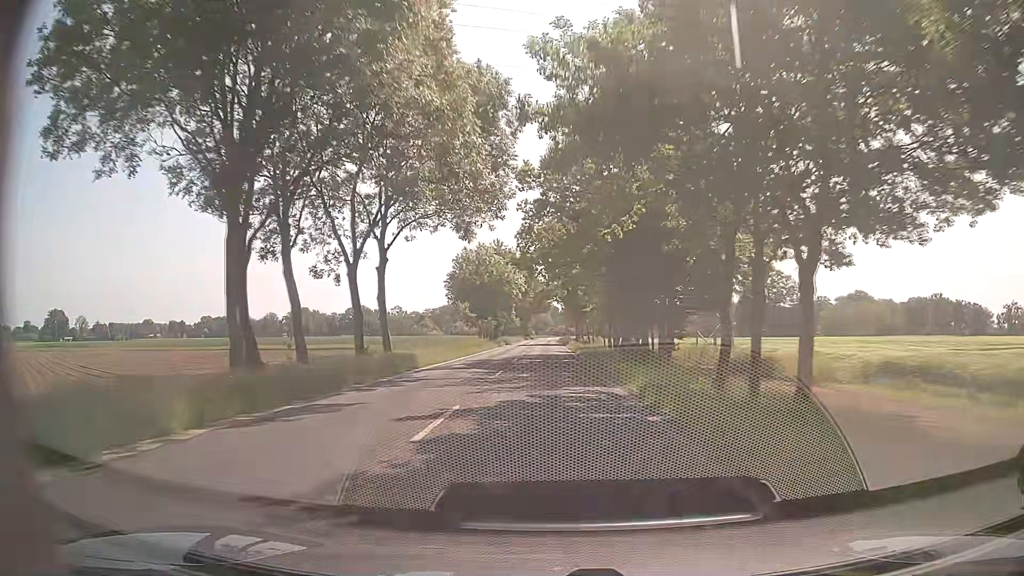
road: secondary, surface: asphalt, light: Day
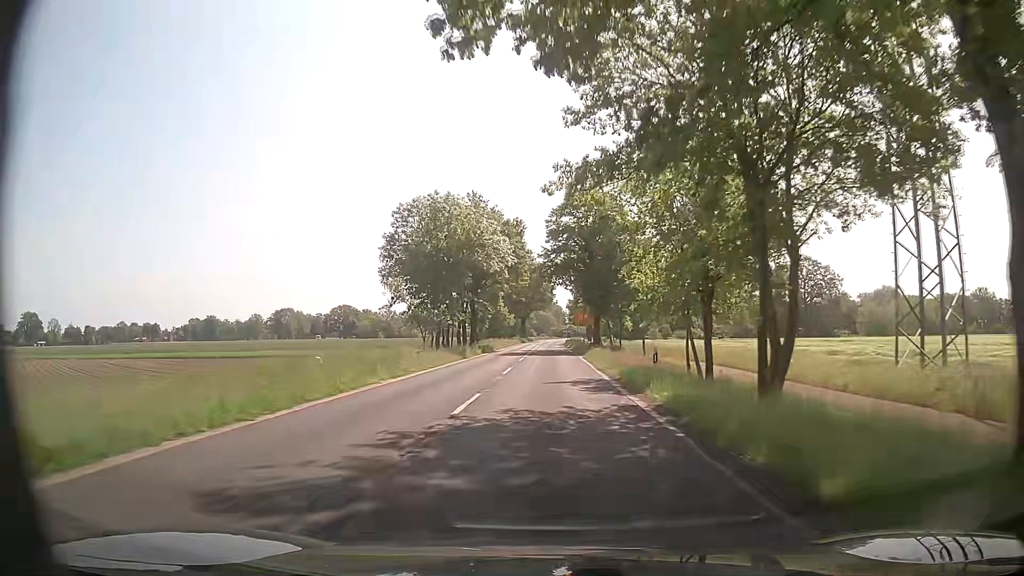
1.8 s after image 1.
(0.0, +33.3) m; 0°
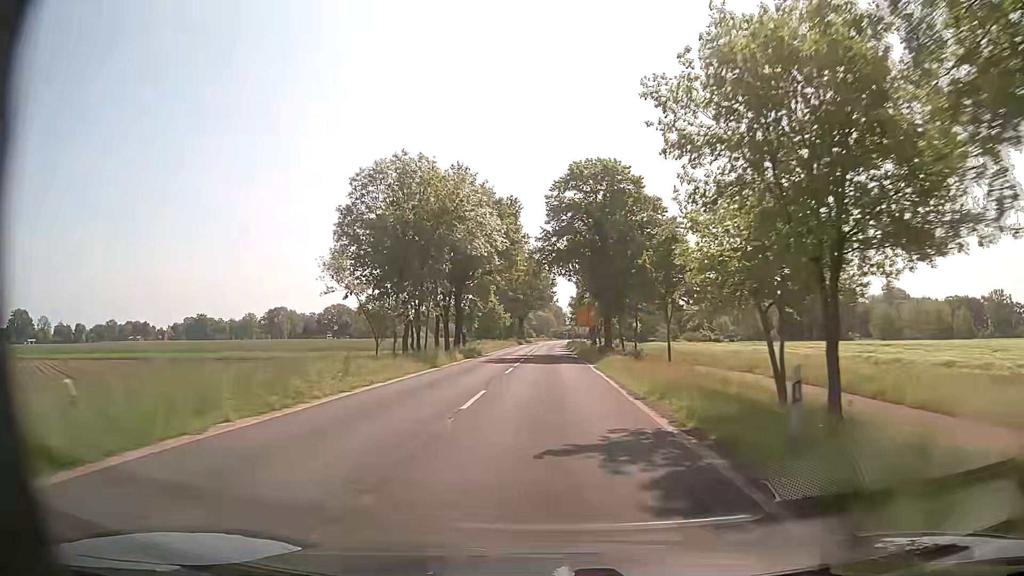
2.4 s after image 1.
(+0.1, +11.1) m; +1°
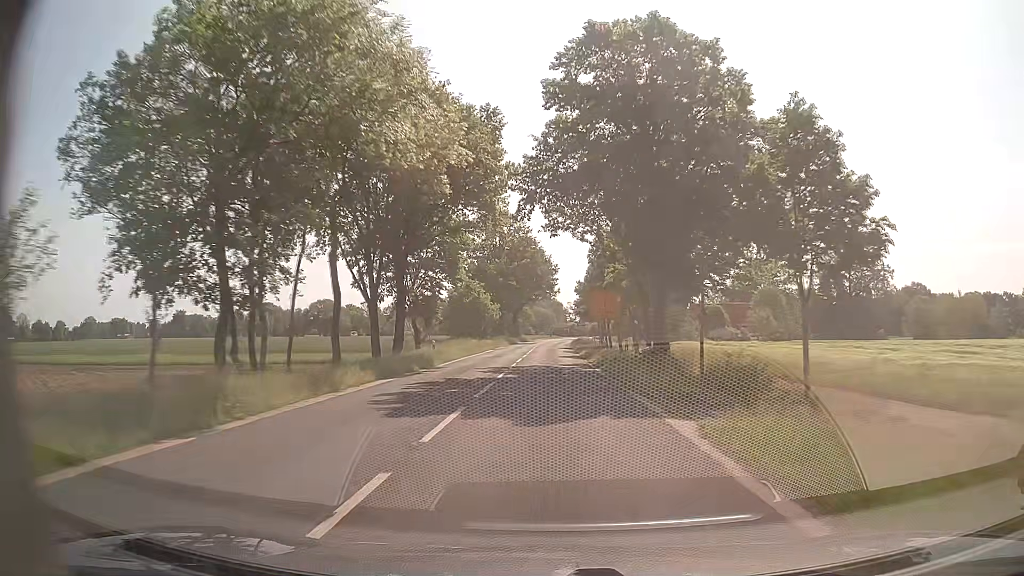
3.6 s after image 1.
(-0.1, +22.2) m; 0°
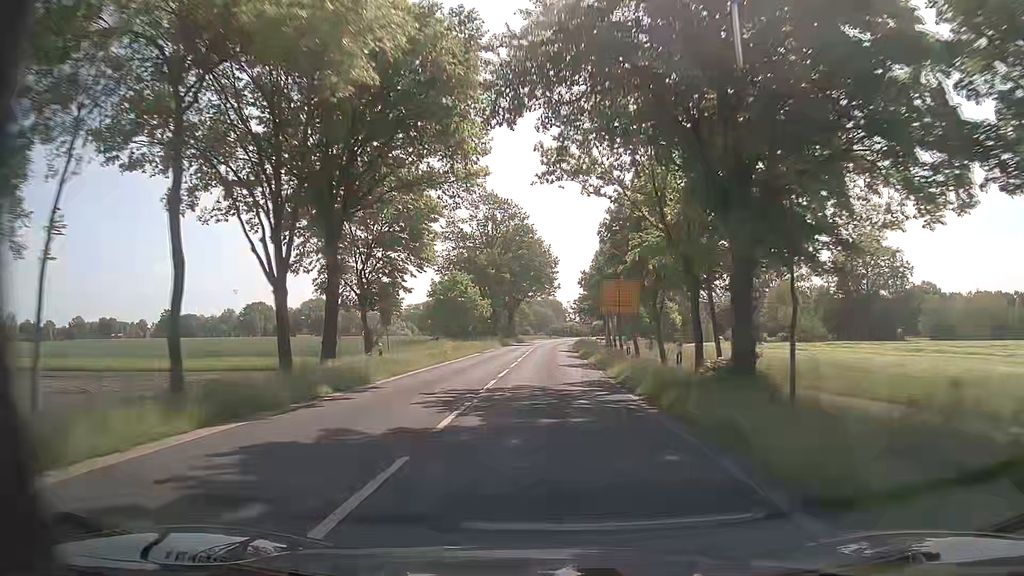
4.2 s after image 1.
(0.0, +11.1) m; 0°
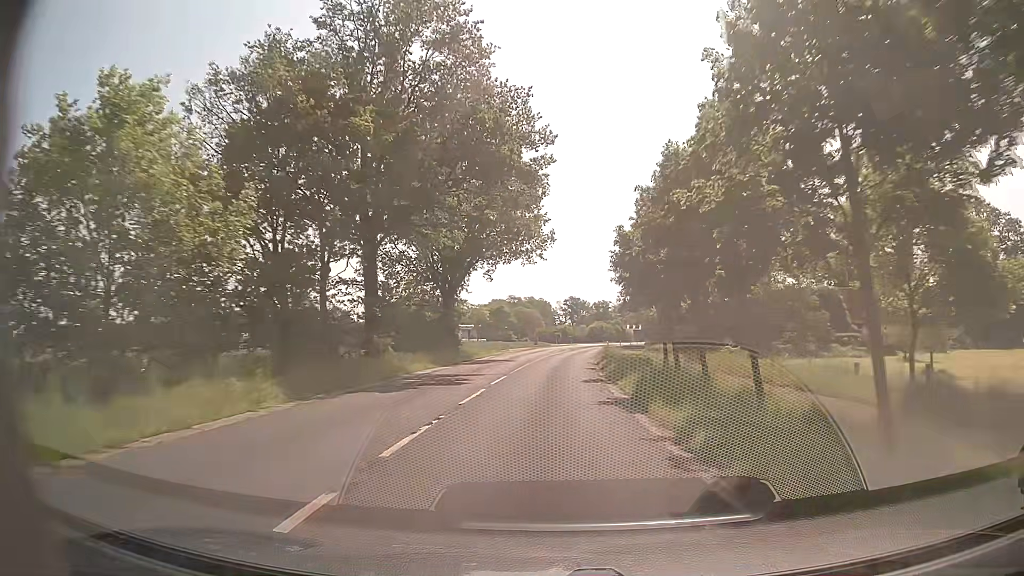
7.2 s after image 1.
(+0.4, +55.5) m; +1°
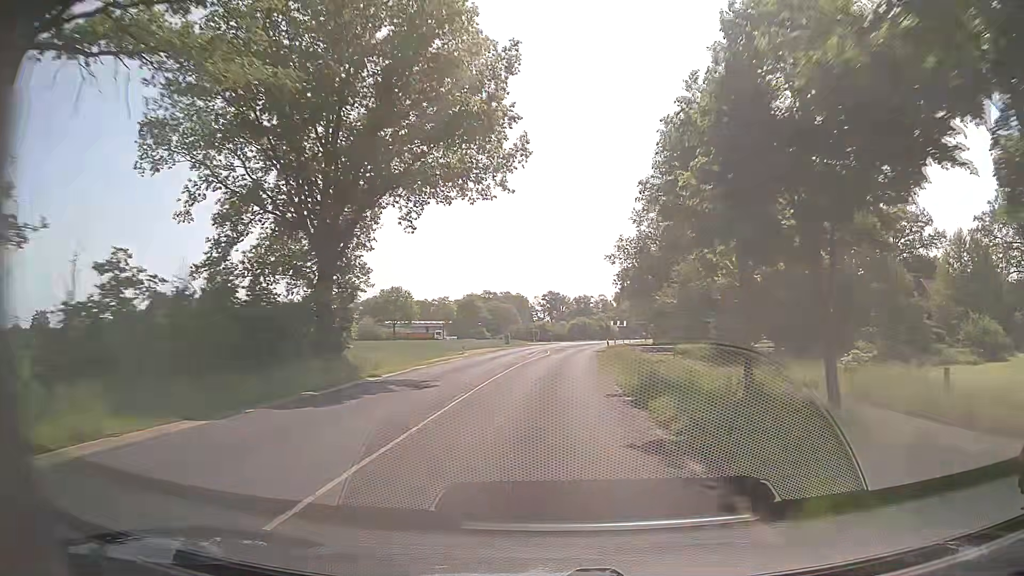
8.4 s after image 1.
(+0.5, +22.2) m; +2°
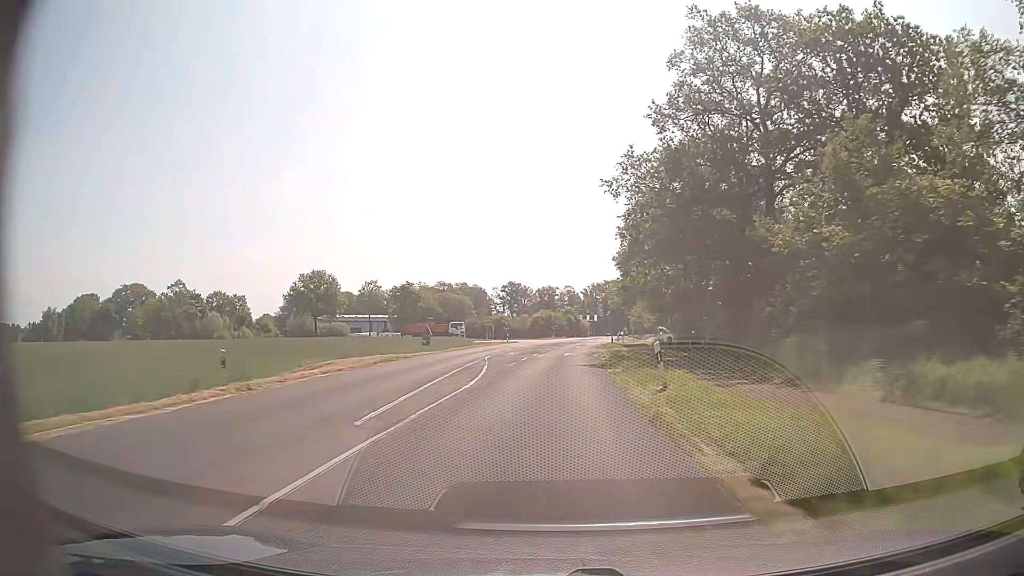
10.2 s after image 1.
(+0.8, +33.3) m; +3°
(0, +10) (0, +20) (+1, +30) (+1, +40) (+2, +50) (+2, +60) (+3, +70) (+4, +80) (+5, +90) (+7, +100) m
